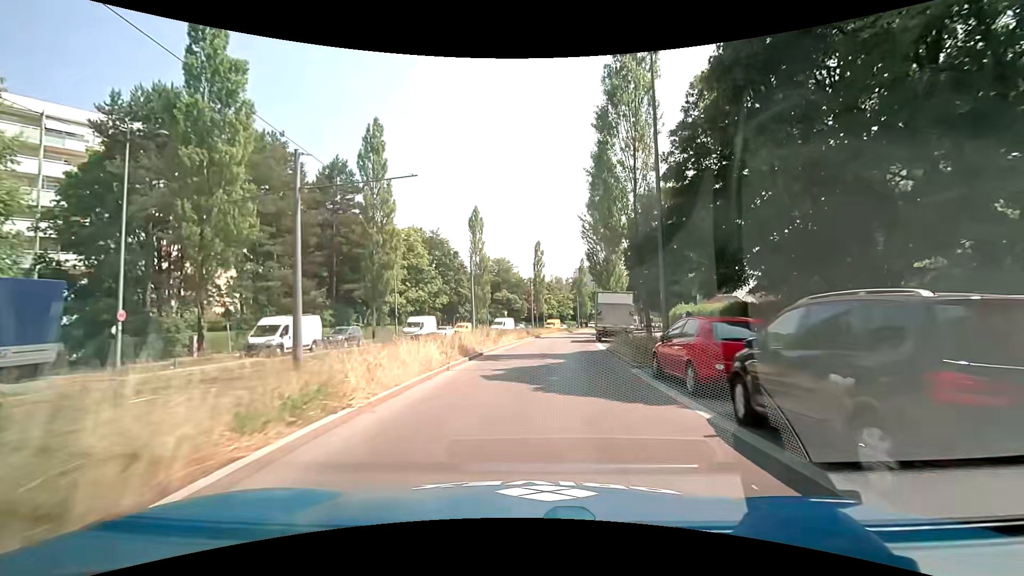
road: secondary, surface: asphalt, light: Day
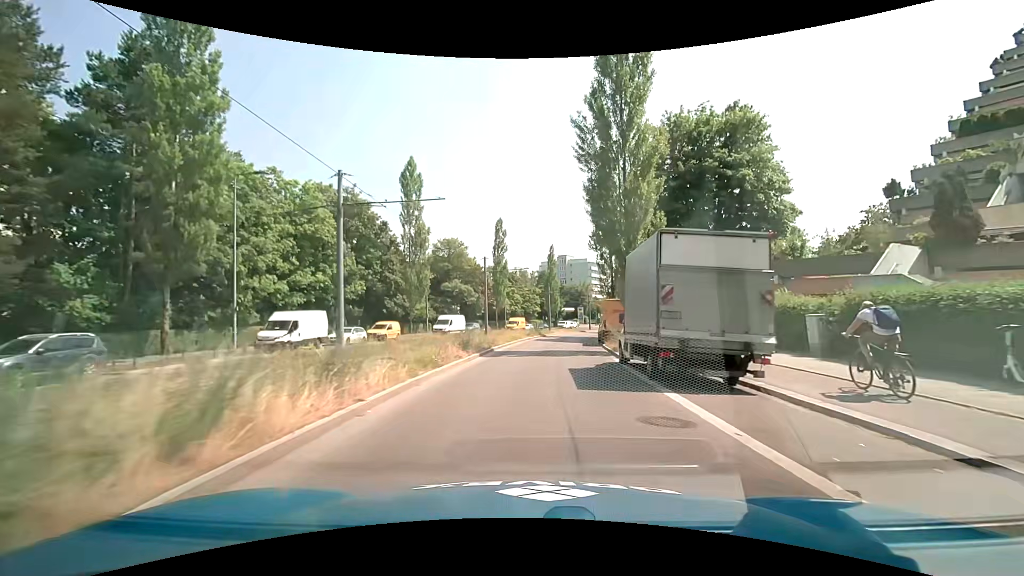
(+0.9, +22.1) m; +4°
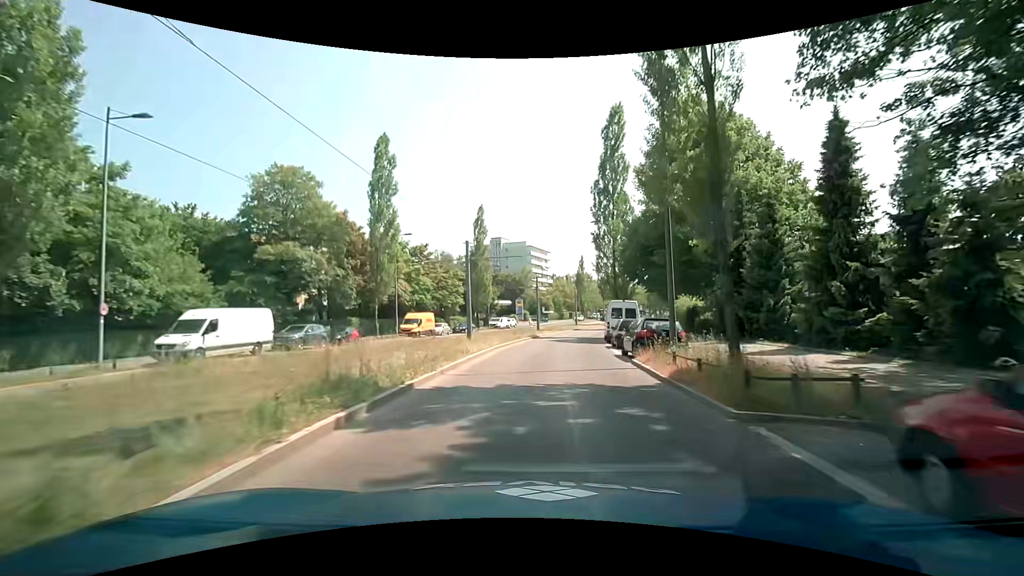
(+2.2, +36.7) m; +7°
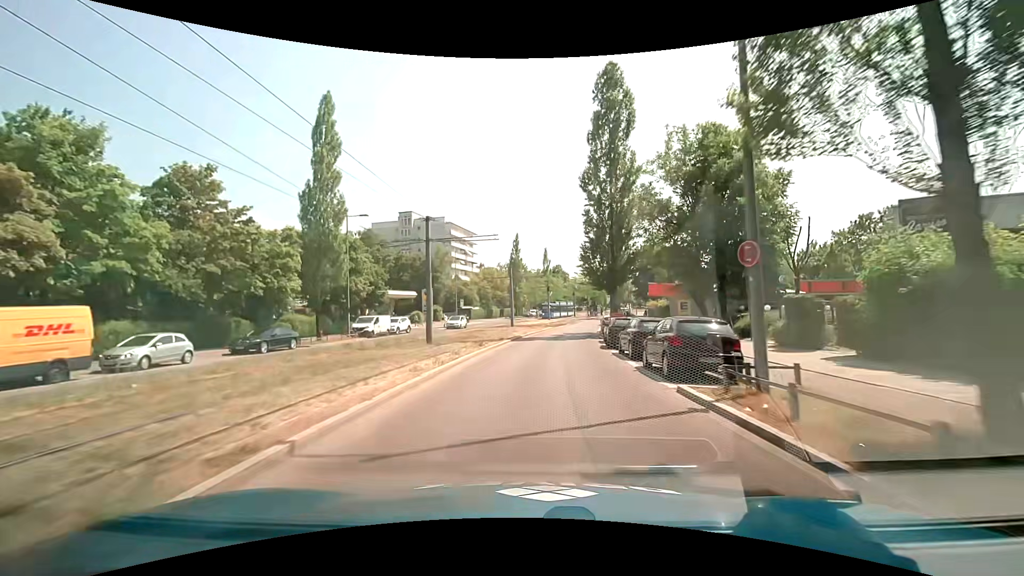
(+2.7, +36.7) m; +8°
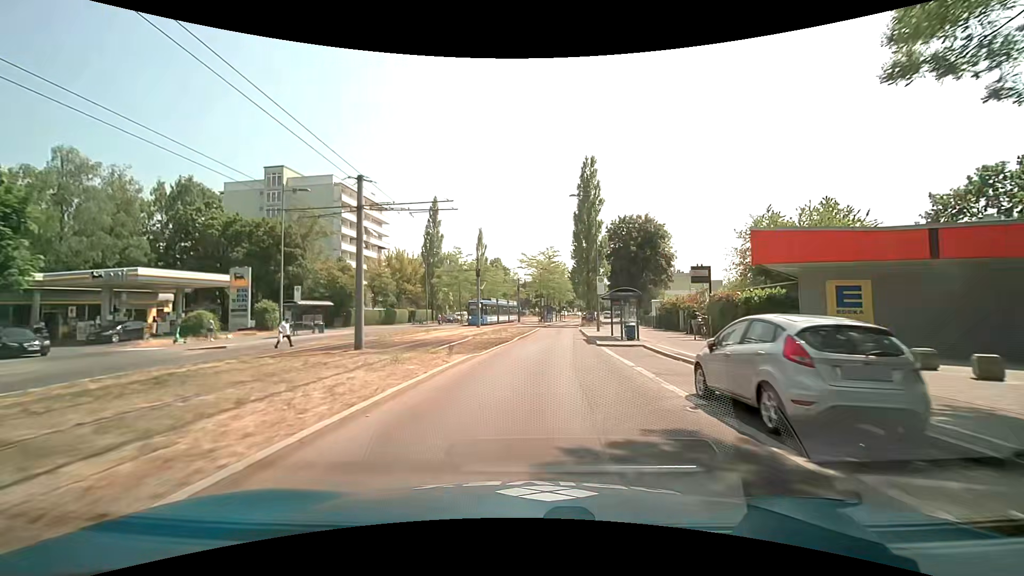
(+2.2, +36.7) m; +7°
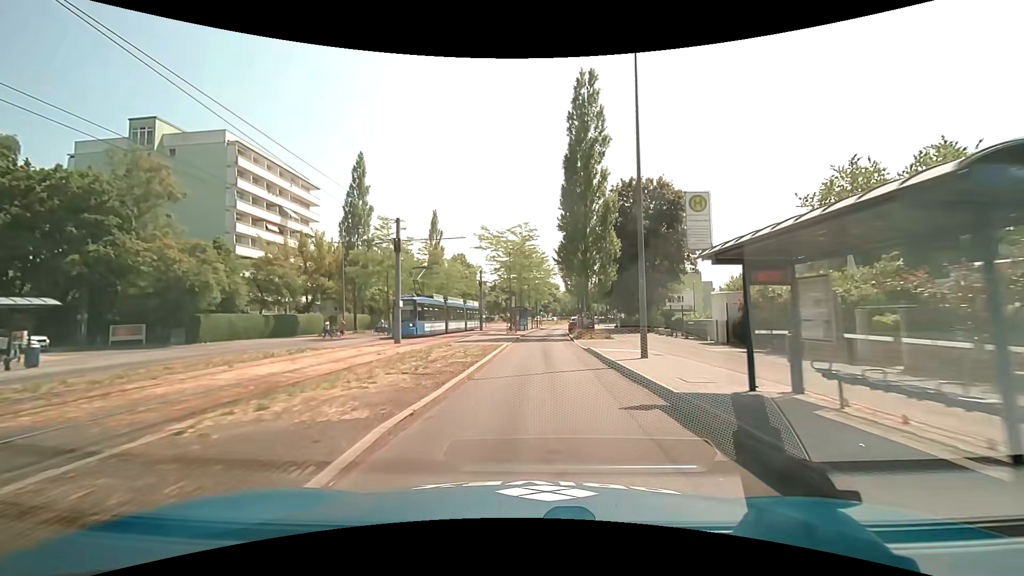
(+0.5, +21.8) m; +3°
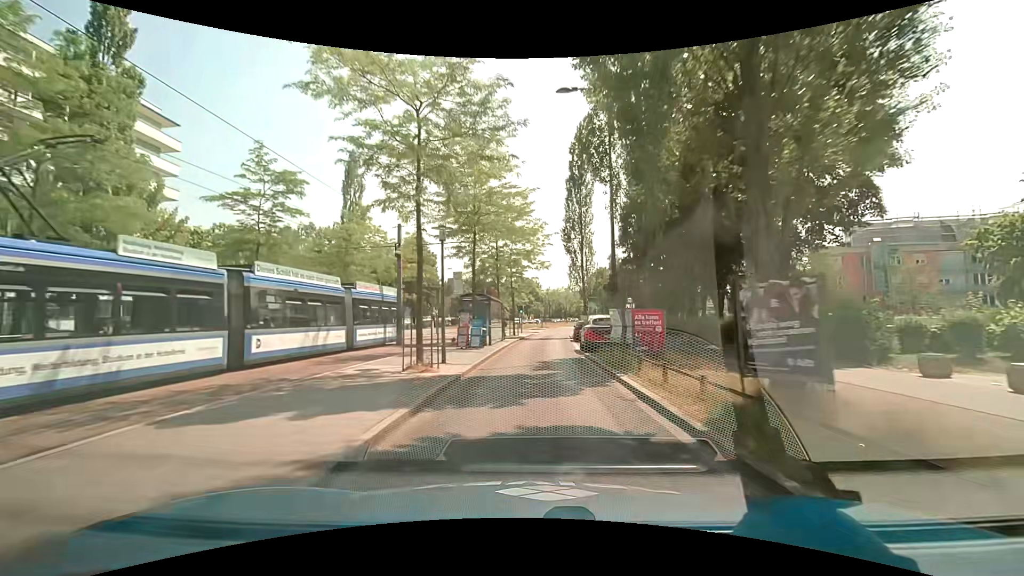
(+0.7, +29.1) m; +2°
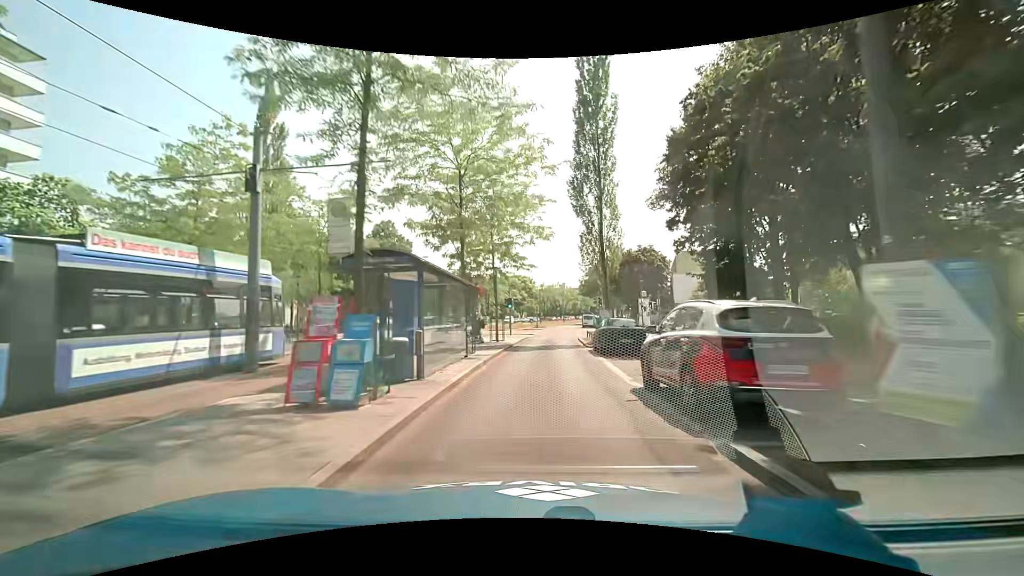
(0.0, +14.6) m; +1°
(0, +10) (+1, +20) (+1, +30) (+2, +40) (+3, +50) (+3, +60) (+4, +70) (+6, +80) (+7, +90) (+9, +99) m
